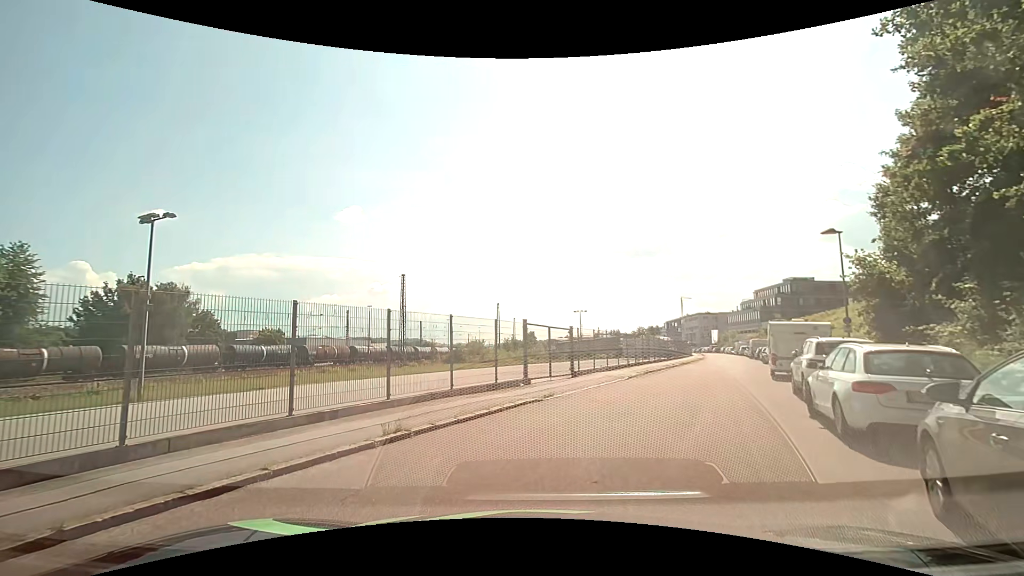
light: Day
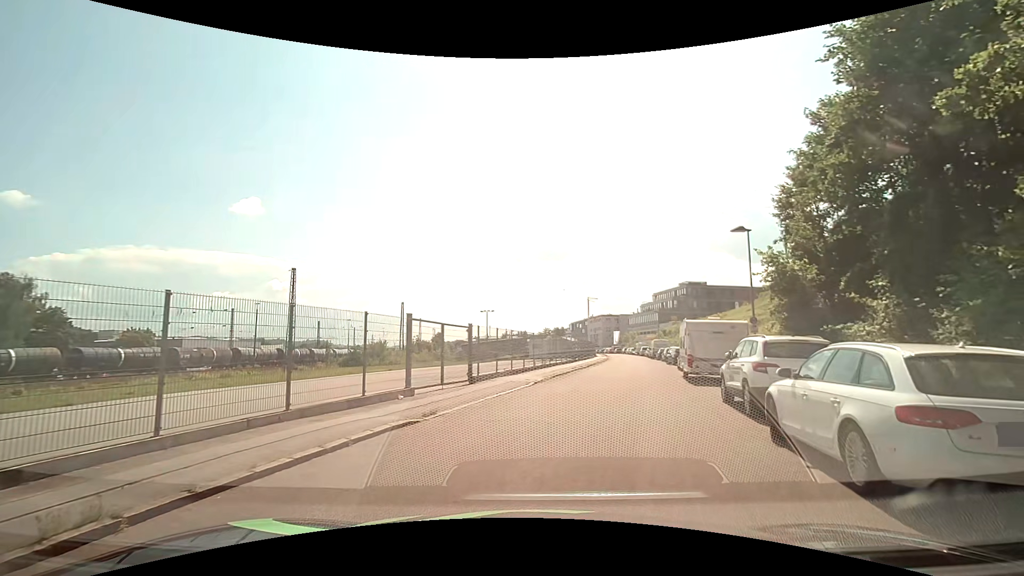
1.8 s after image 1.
(+0.1, +3.5) m; +9°
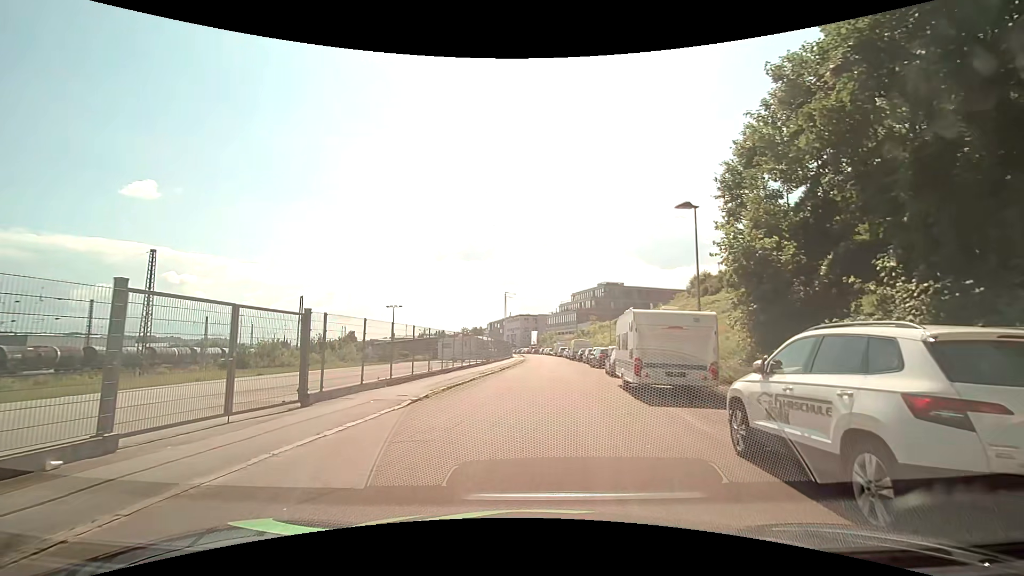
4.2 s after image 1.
(+0.7, +6.8) m; +8°
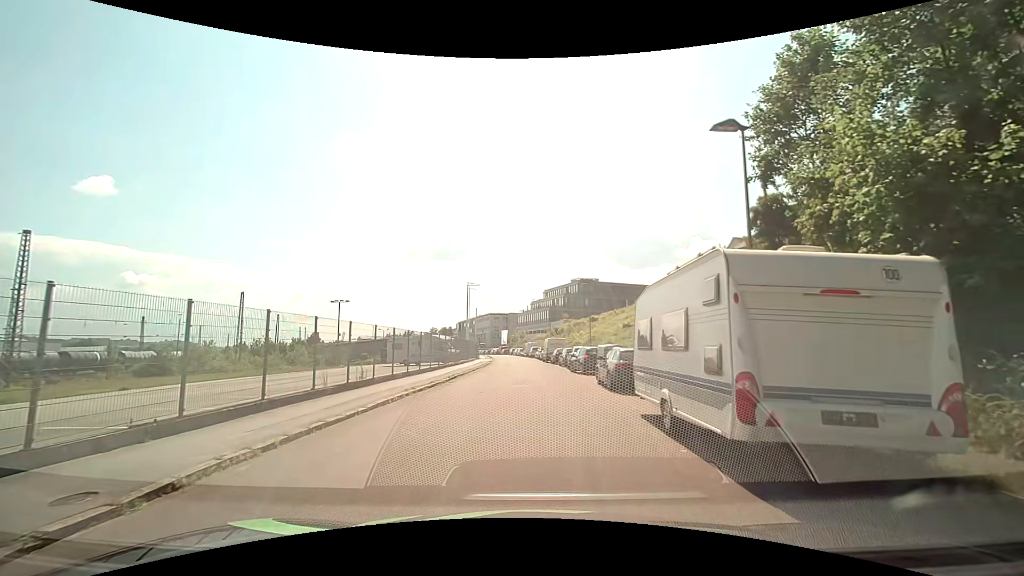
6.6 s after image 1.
(+0.5, +9.0) m; +4°
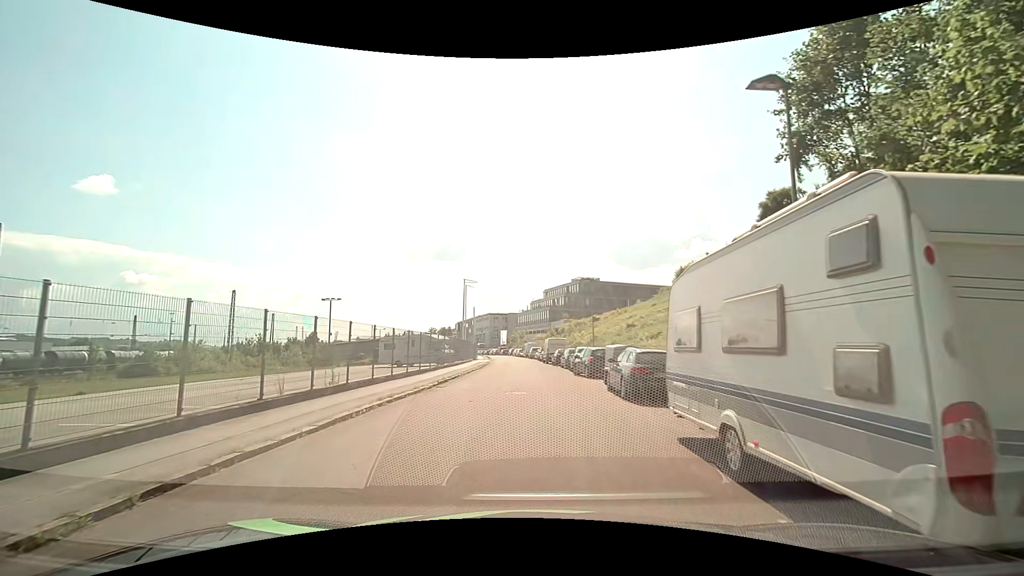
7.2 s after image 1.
(0.0, +2.6) m; 0°
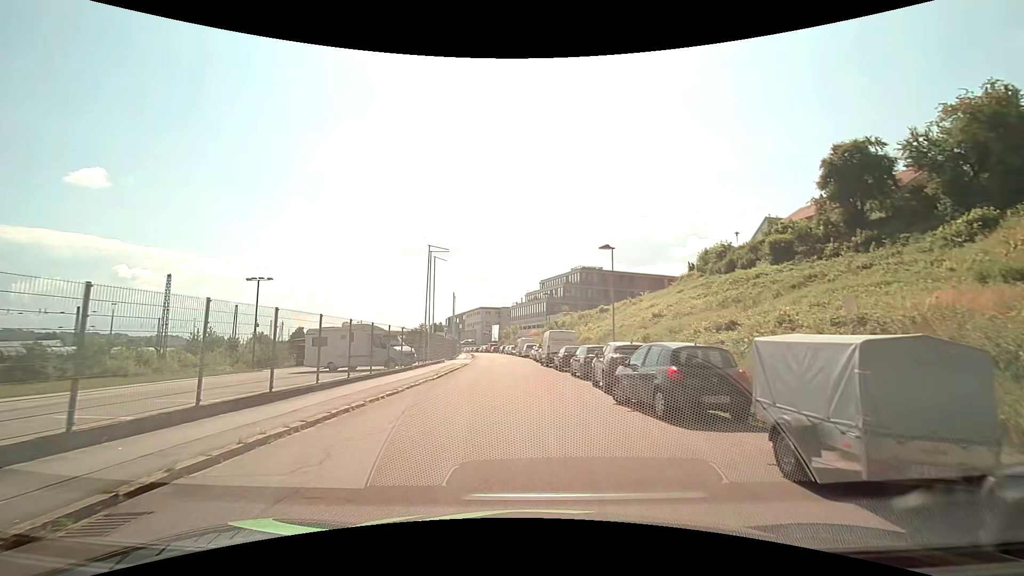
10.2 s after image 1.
(+0.1, +14.5) m; +1°
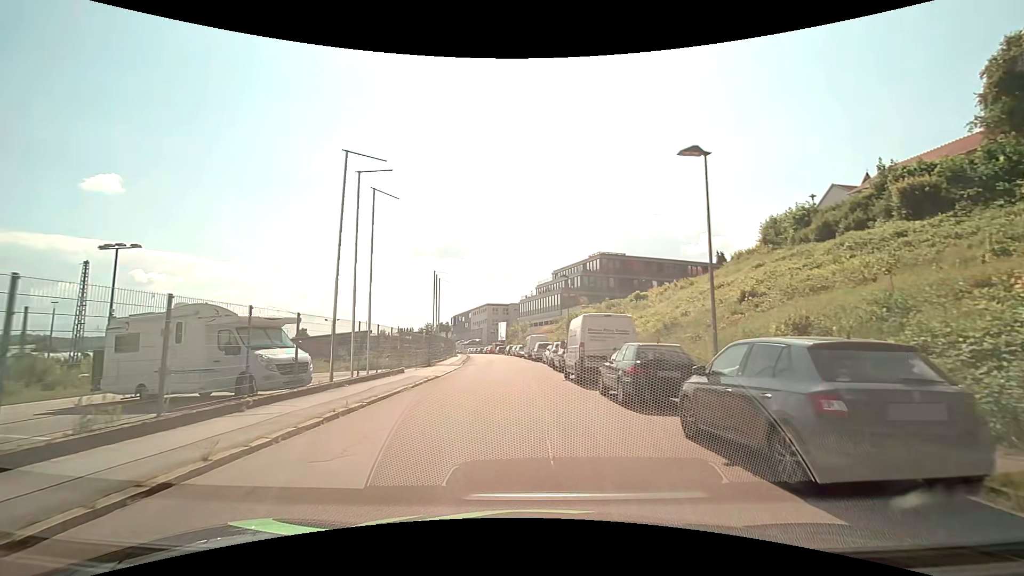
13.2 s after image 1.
(-0.2, +16.5) m; -1°
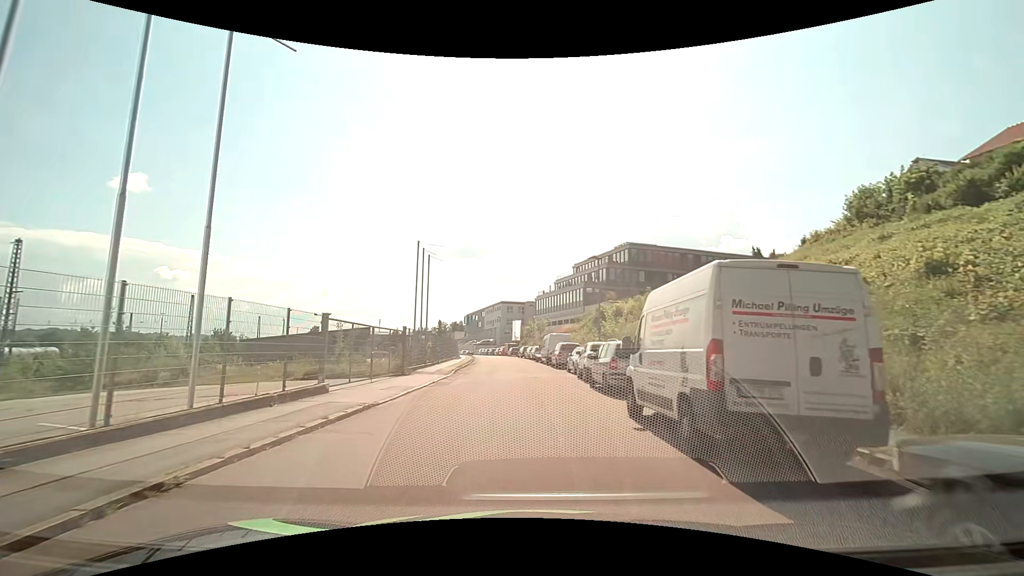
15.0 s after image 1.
(-0.2, +11.3) m; -2°
(0, +10) (0, +20) (-1, +30) (-1, +40) (-2, +50) (-3, +60) (-4, +70) (-6, +80) (-8, +89) (-10, +99) m
